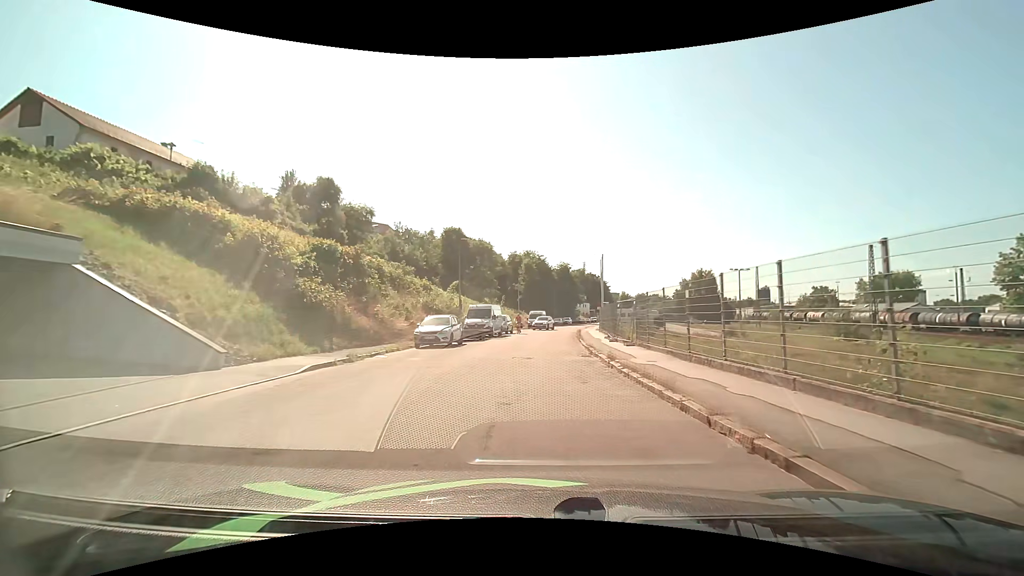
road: residential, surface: asphalt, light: Day
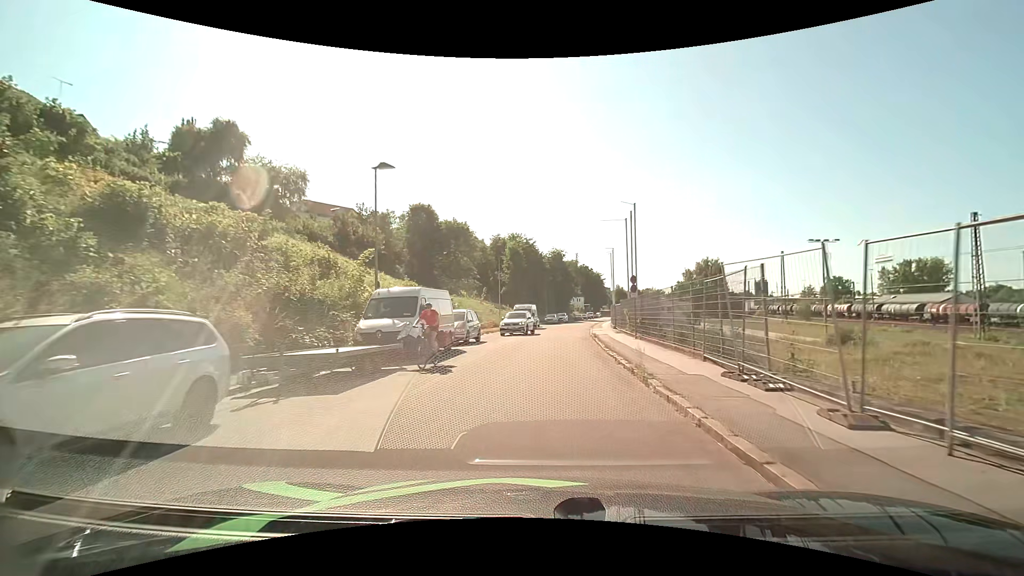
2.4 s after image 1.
(+0.4, +19.9) m; +2°
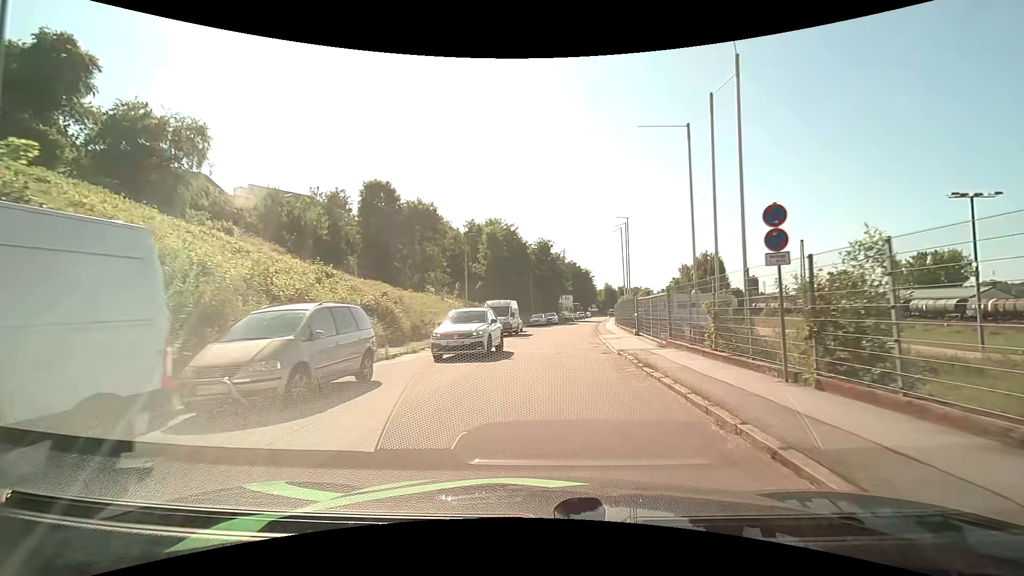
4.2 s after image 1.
(+0.1, +15.8) m; +1°
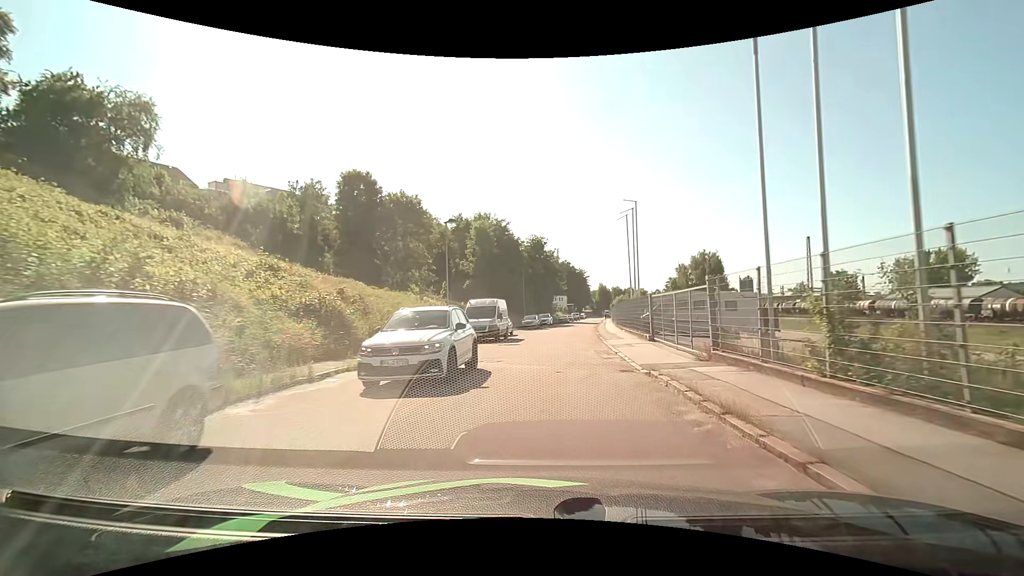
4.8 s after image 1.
(0.0, +5.5) m; +1°
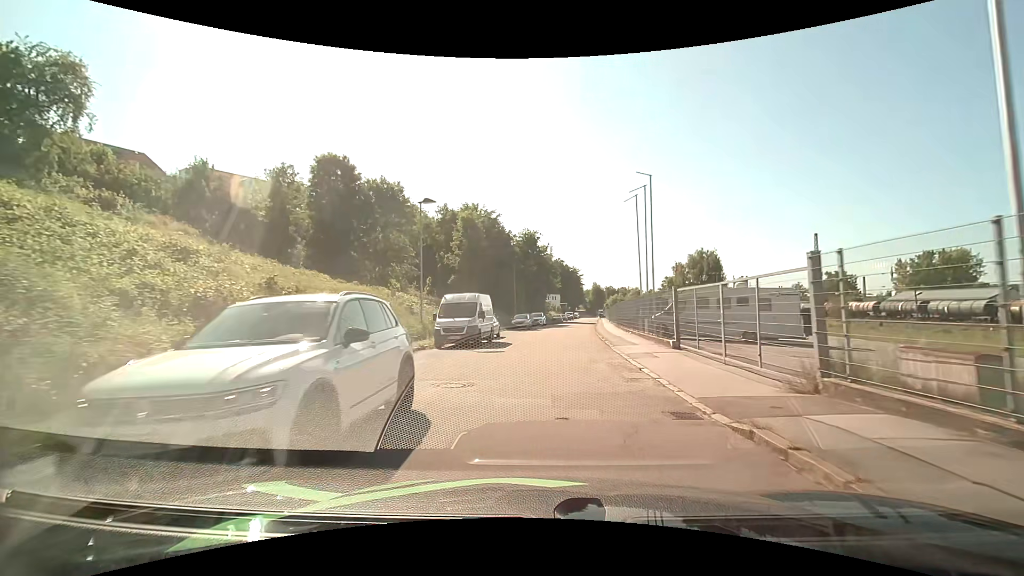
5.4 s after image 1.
(0.0, +5.6) m; 0°
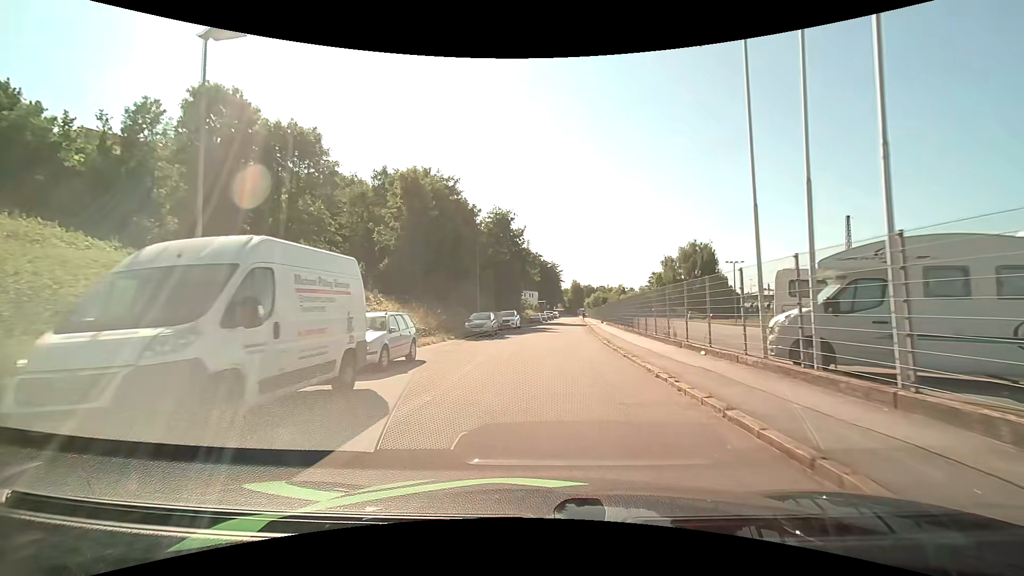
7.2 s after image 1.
(+0.4, +17.2) m; +3°
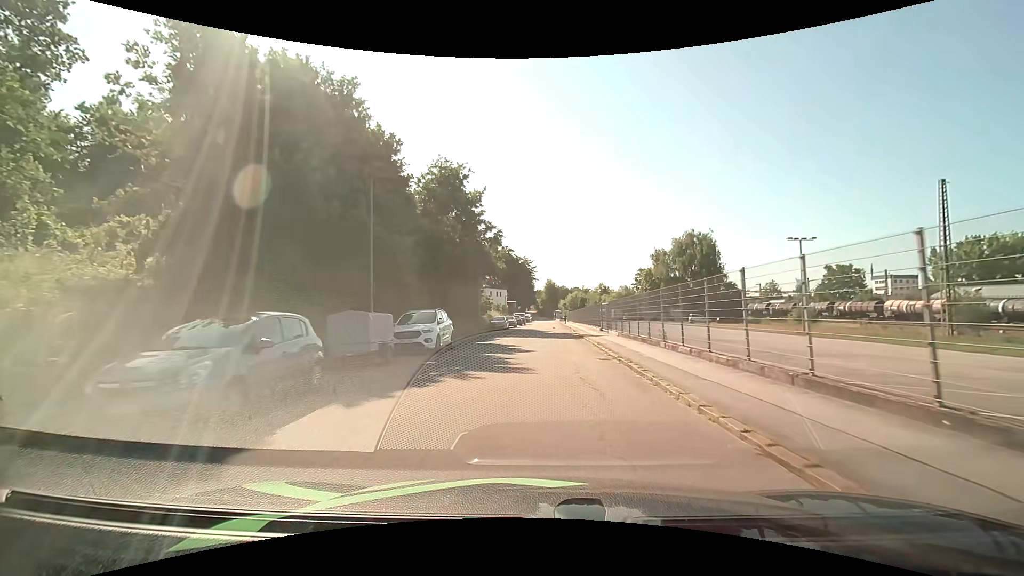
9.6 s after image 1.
(+0.6, +23.5) m; +3°
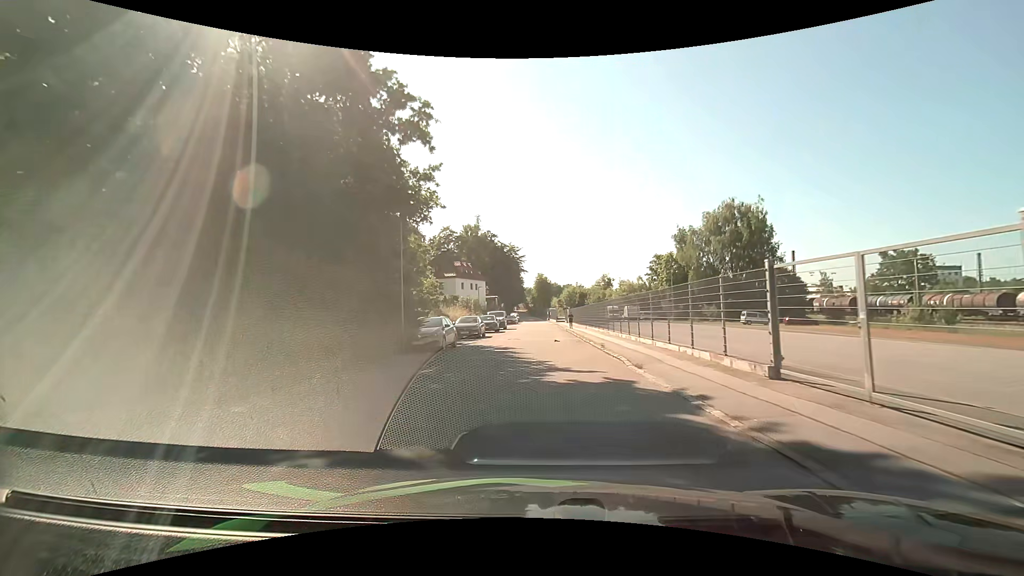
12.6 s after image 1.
(+0.3, +29.6) m; +1°
(0, +10) (0, +20) (+1, +30) (+1, +40) (+1, +50) (+1, +60) (+1, +70) (+1, +80) (+1, +90) (0, +100) m
